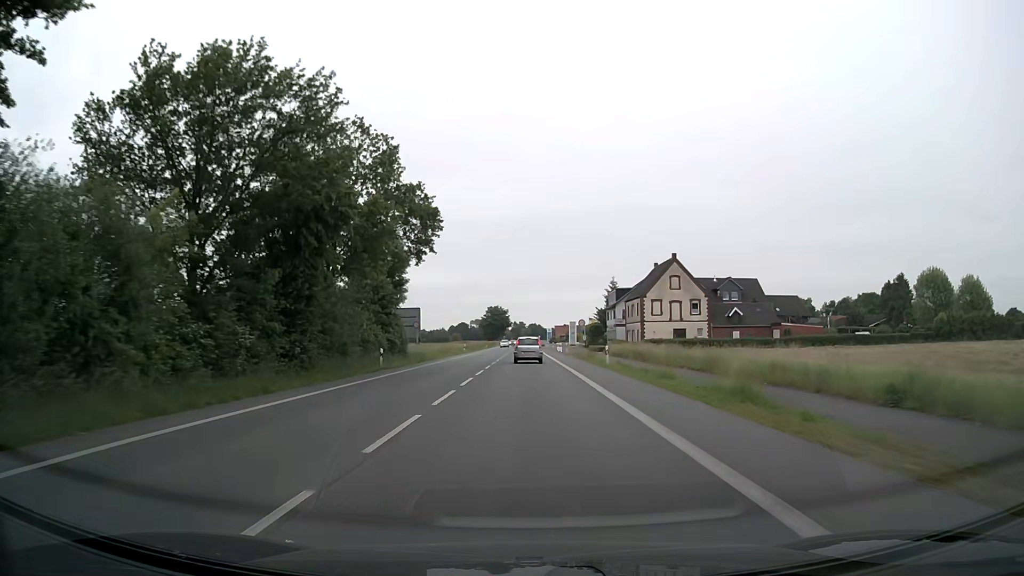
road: primary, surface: asphalt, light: Day
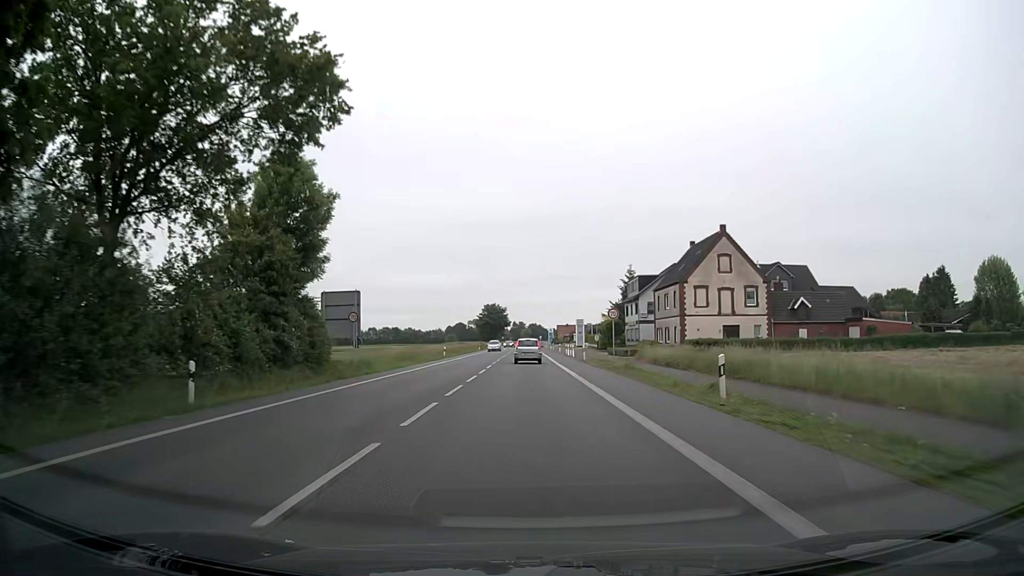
(0.0, +21.2) m; 0°
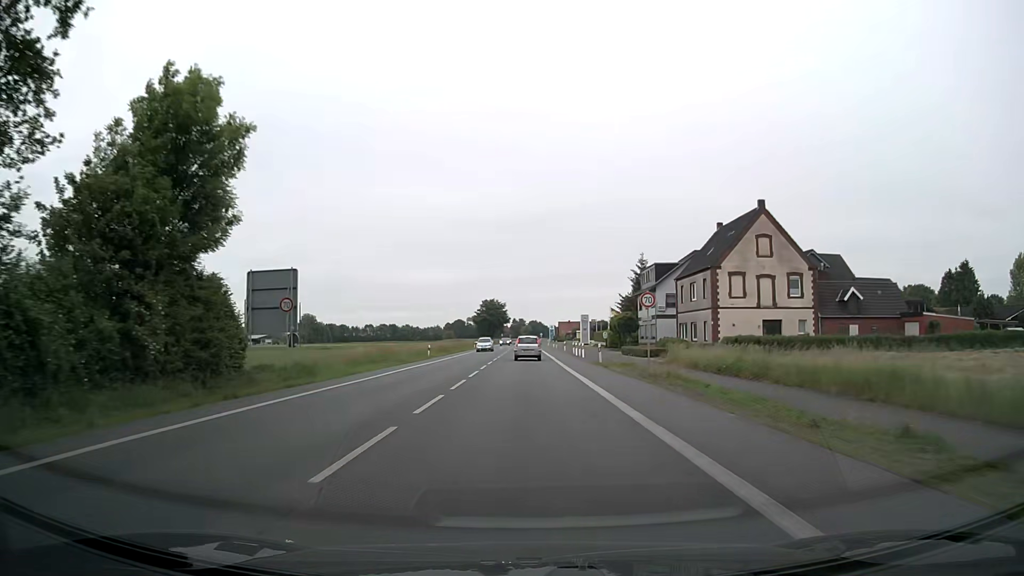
(0.0, +10.6) m; 0°
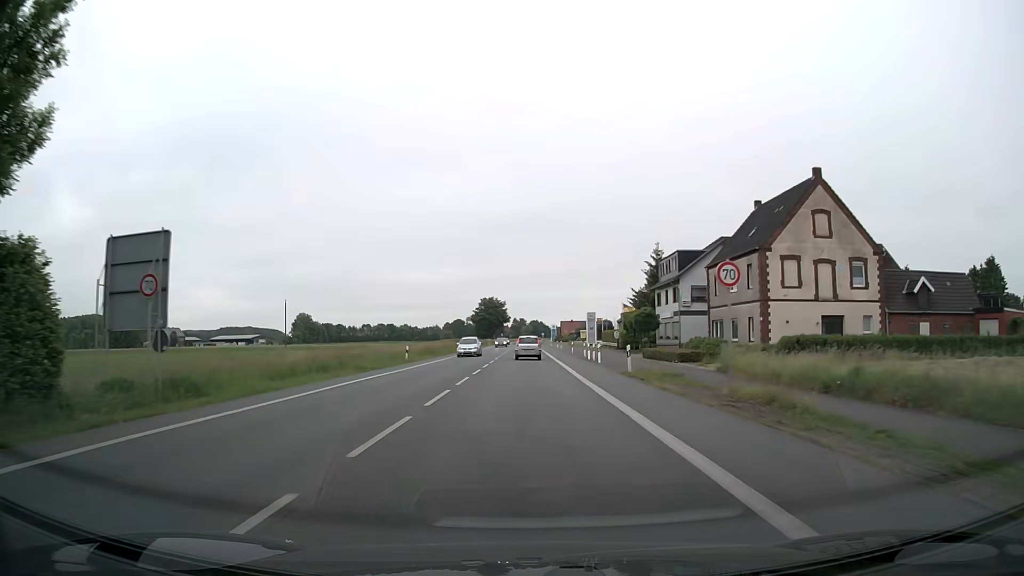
(0.0, +10.6) m; 0°
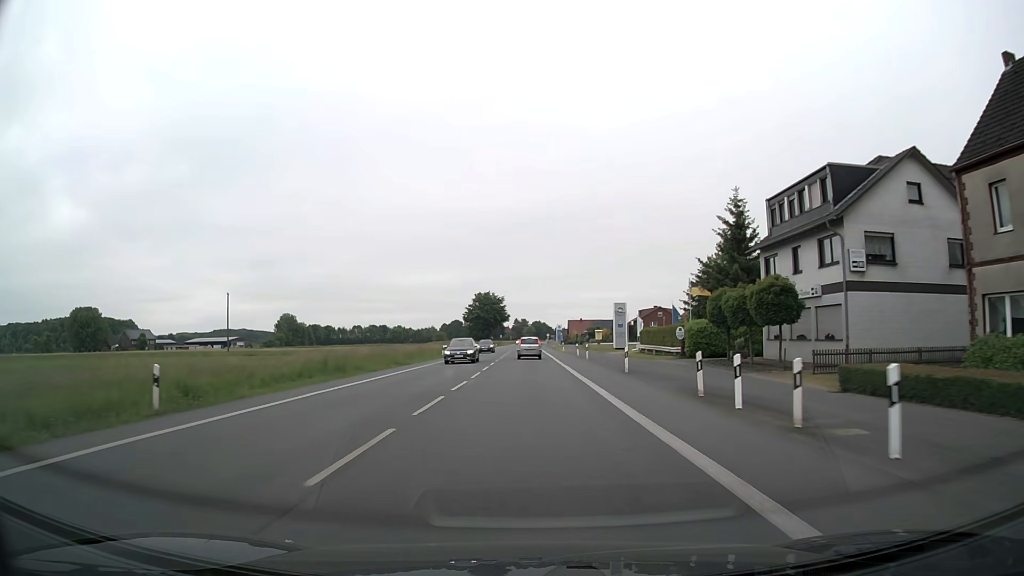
(-0.1, +31.9) m; 0°
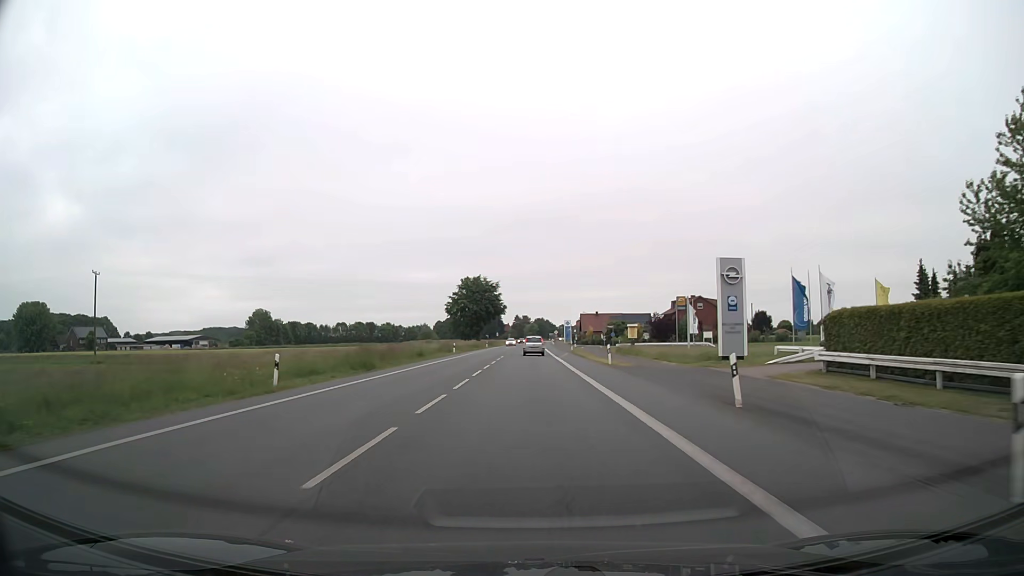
(0.0, +42.4) m; 0°
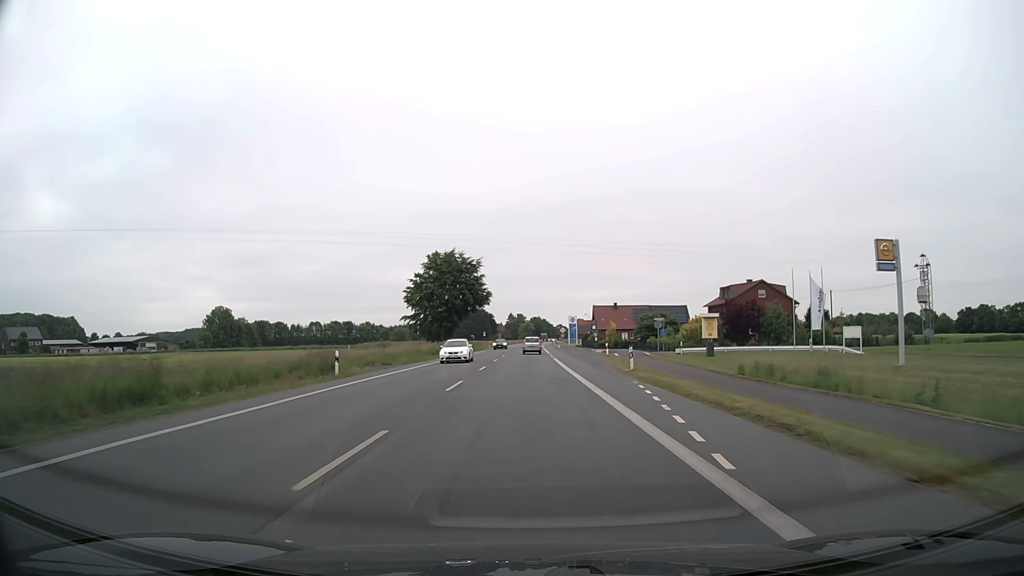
(+0.1, +42.3) m; 0°
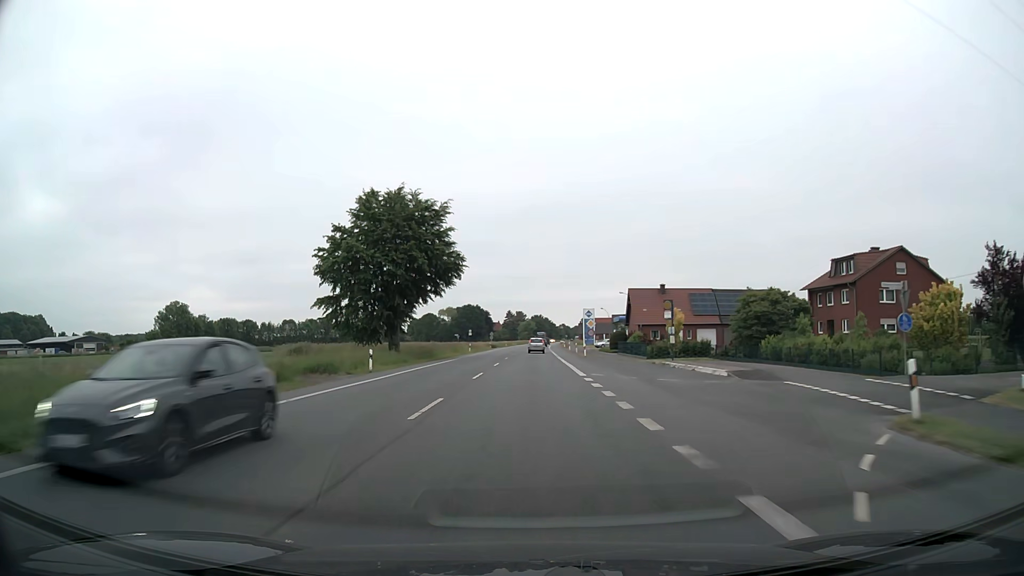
(-0.1, +42.3) m; 0°
(0, +10) (0, +20) (0, +30) (0, +40) (0, +50) (0, +60) (+1, +70) (+1, +80) (+1, +90) (+1, +100) m
